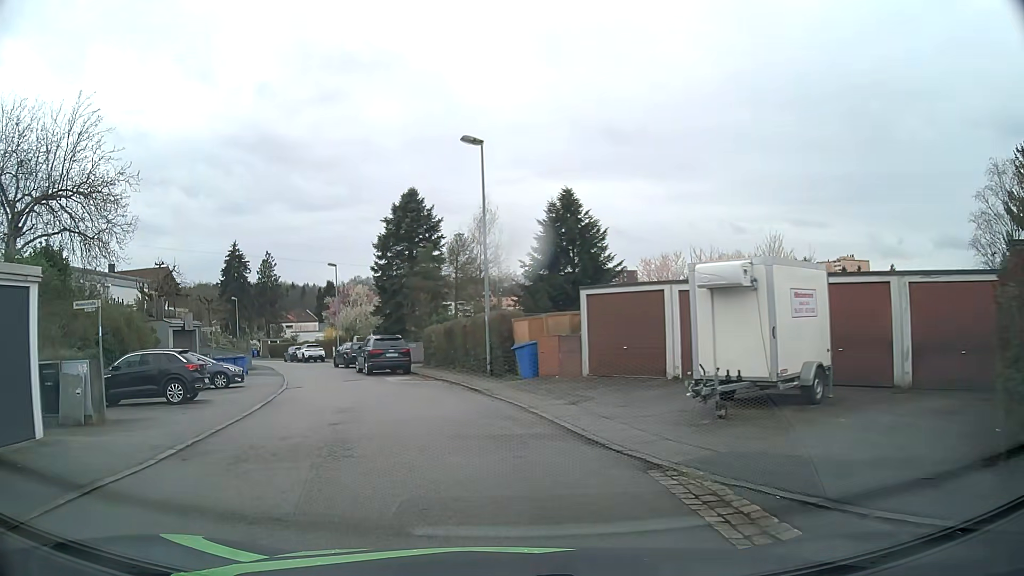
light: Day
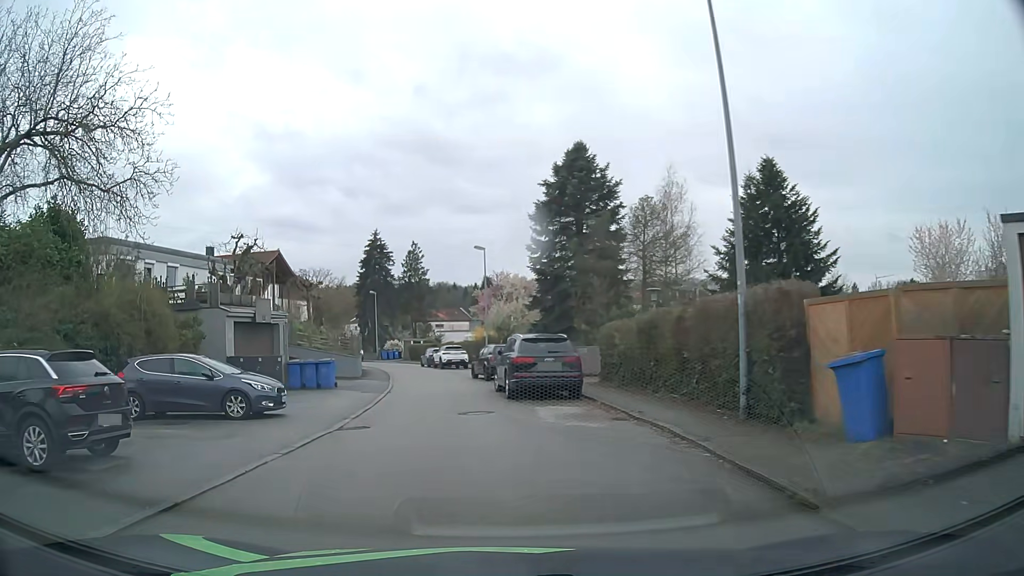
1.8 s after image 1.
(-1.3, +11.8) m; -13°
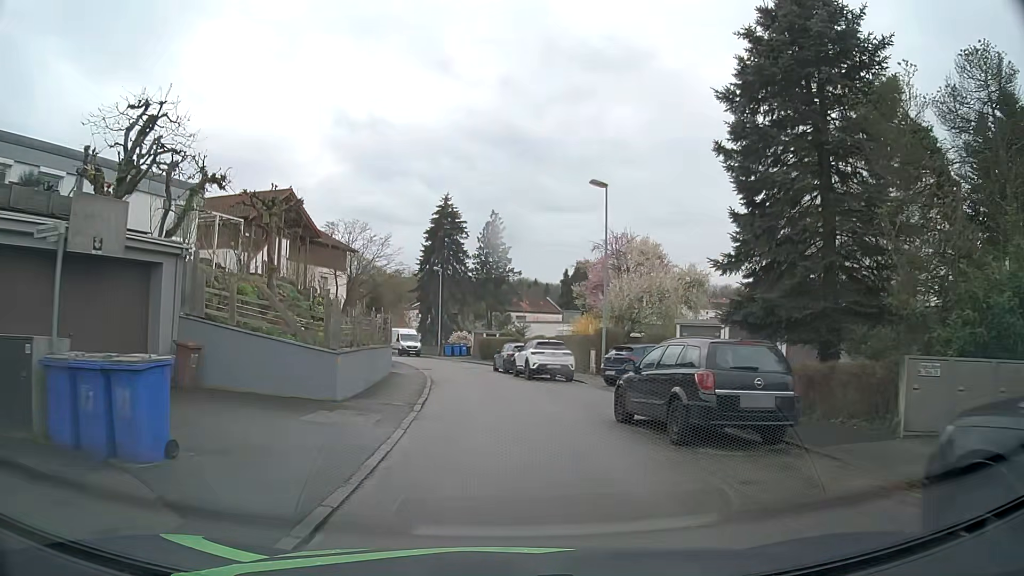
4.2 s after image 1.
(-2.2, +18.4) m; -8°
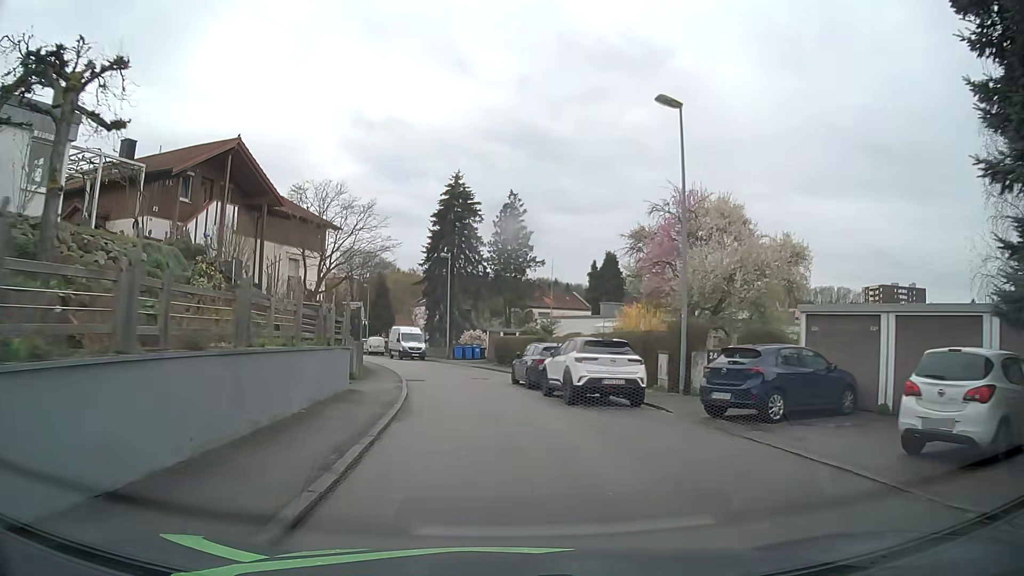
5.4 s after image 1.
(0.0, +10.3) m; -1°
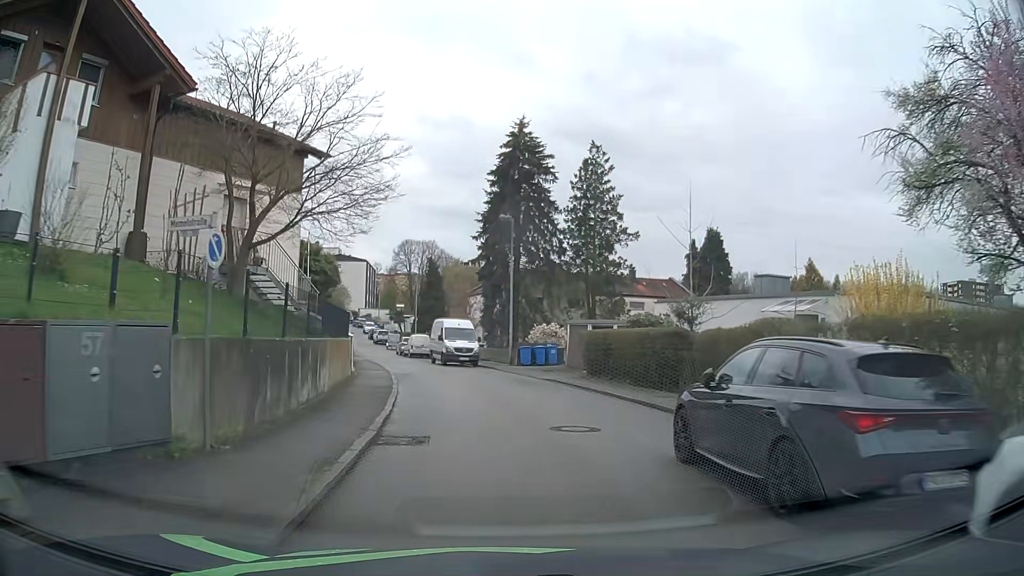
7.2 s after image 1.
(-0.8, +15.5) m; -6°
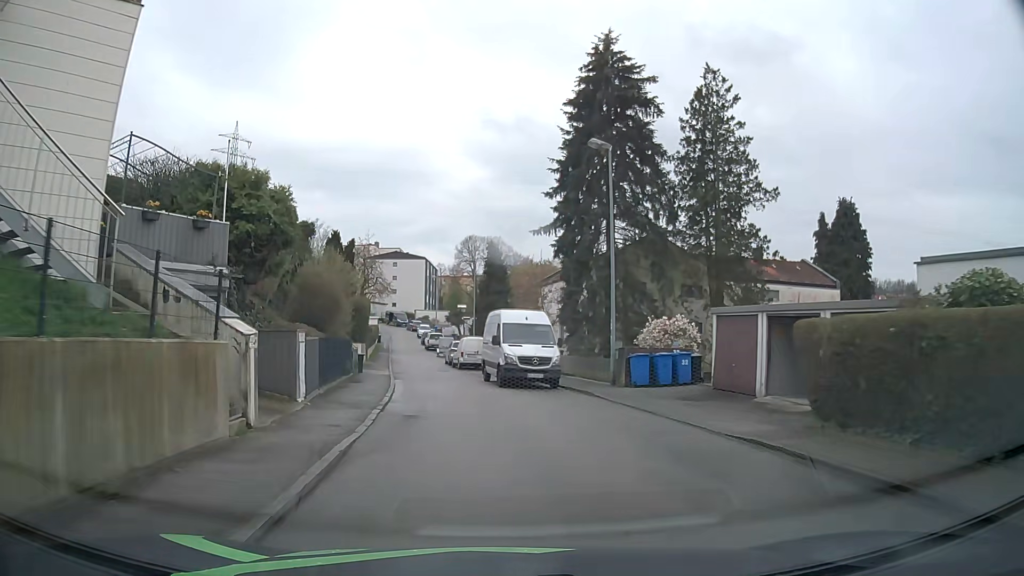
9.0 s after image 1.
(-0.6, +14.8) m; -6°
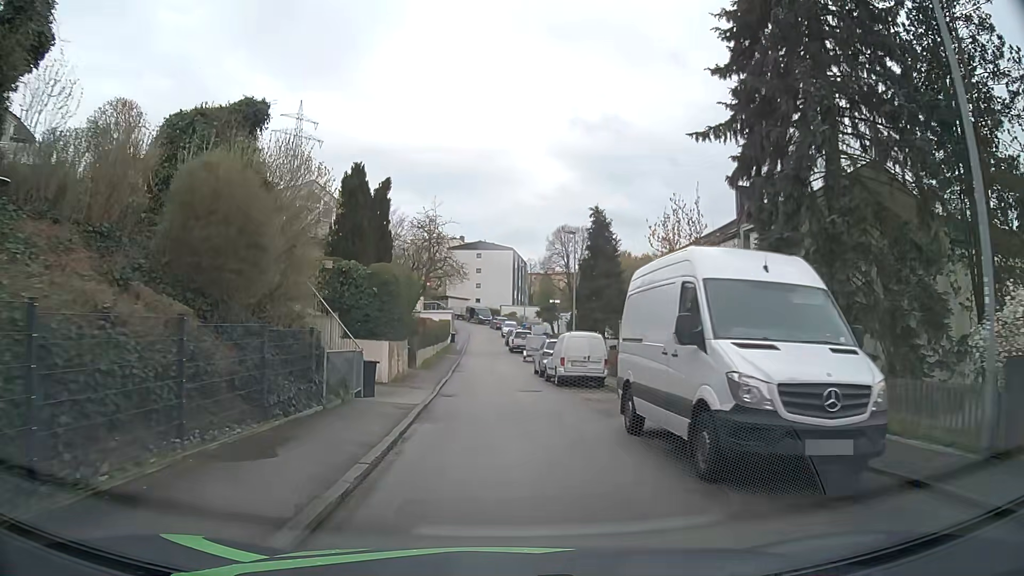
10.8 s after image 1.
(-1.0, +15.2) m; -7°
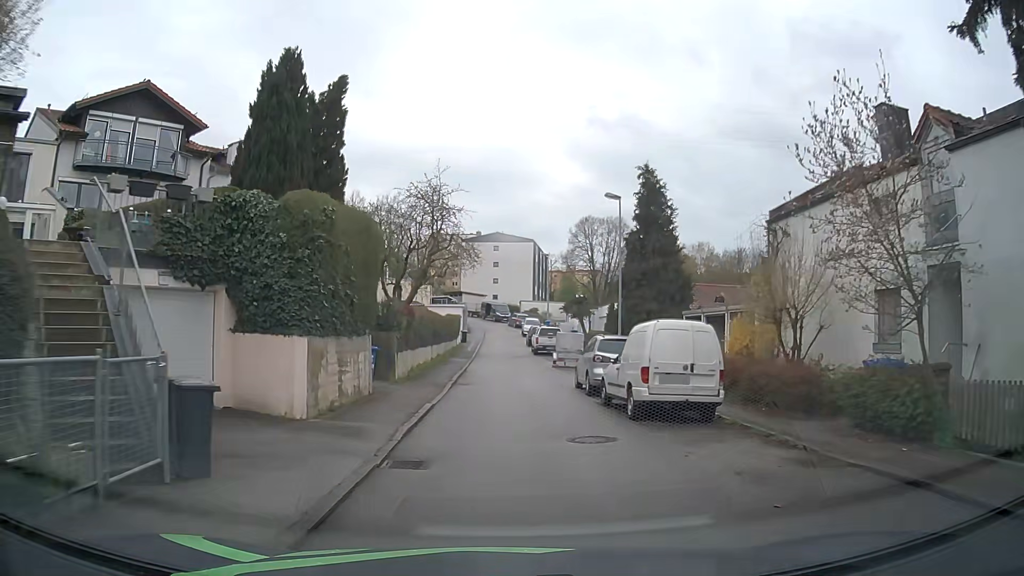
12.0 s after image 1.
(-0.2, +10.5) m; -1°
(0, +10) (0, +20) (0, +30) (0, +40) (-1, +50) (-1, +60) (-1, +70) (-3, +80) (-7, +89) (-13, +97) m
